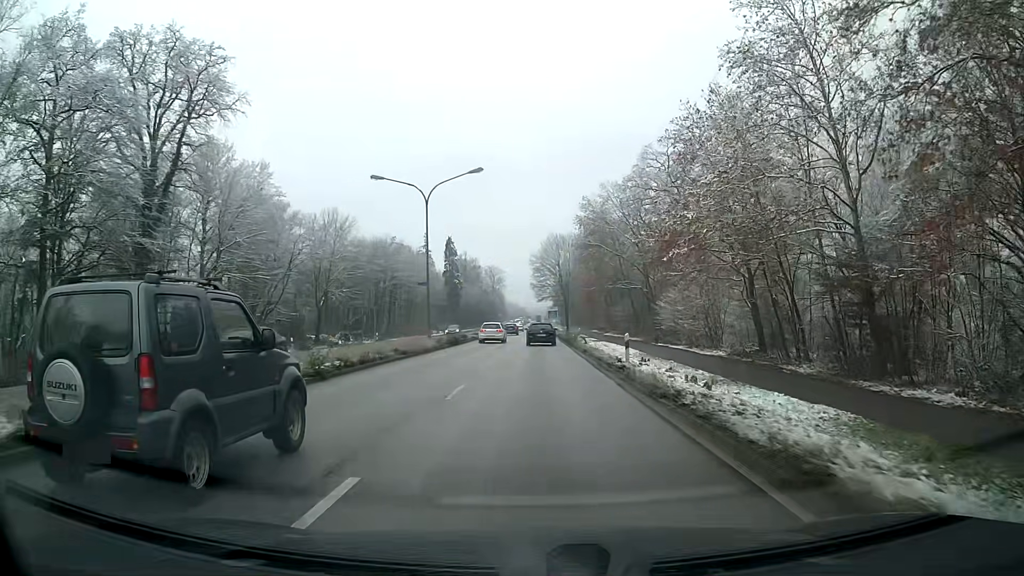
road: primary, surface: asphalt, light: Day
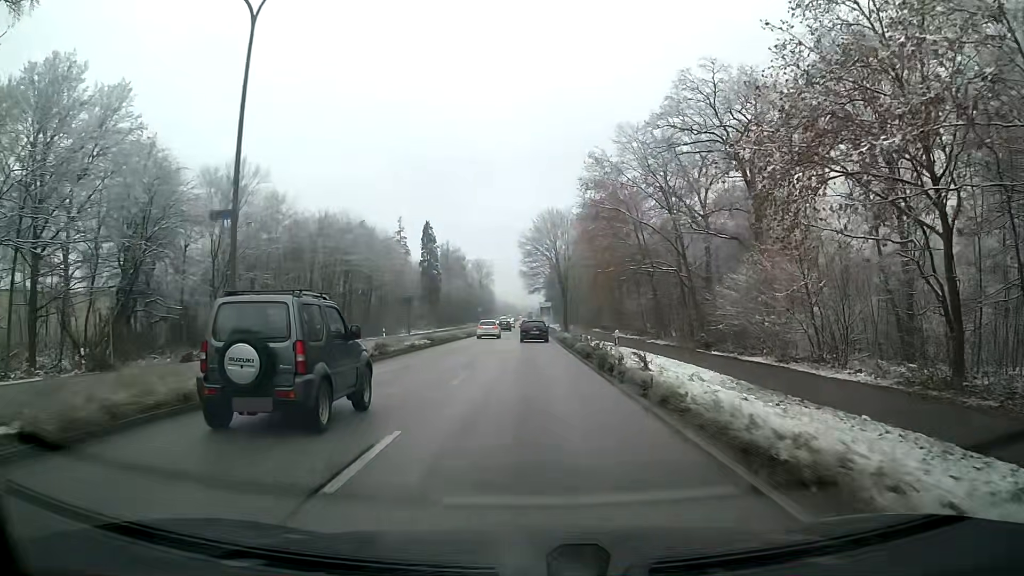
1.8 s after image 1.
(+0.3, +24.8) m; +1°
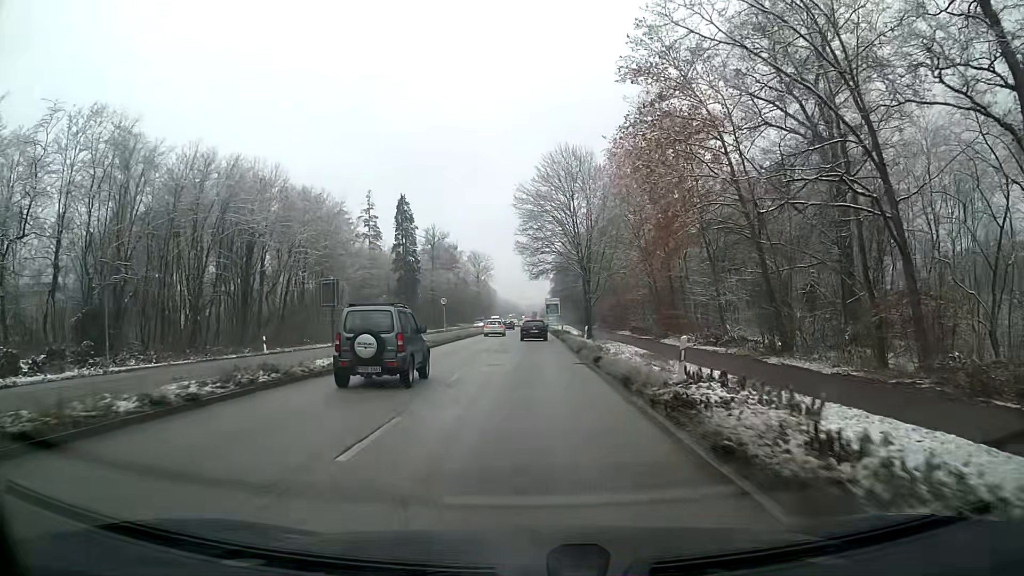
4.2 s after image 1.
(-0.1, +35.2) m; -1°
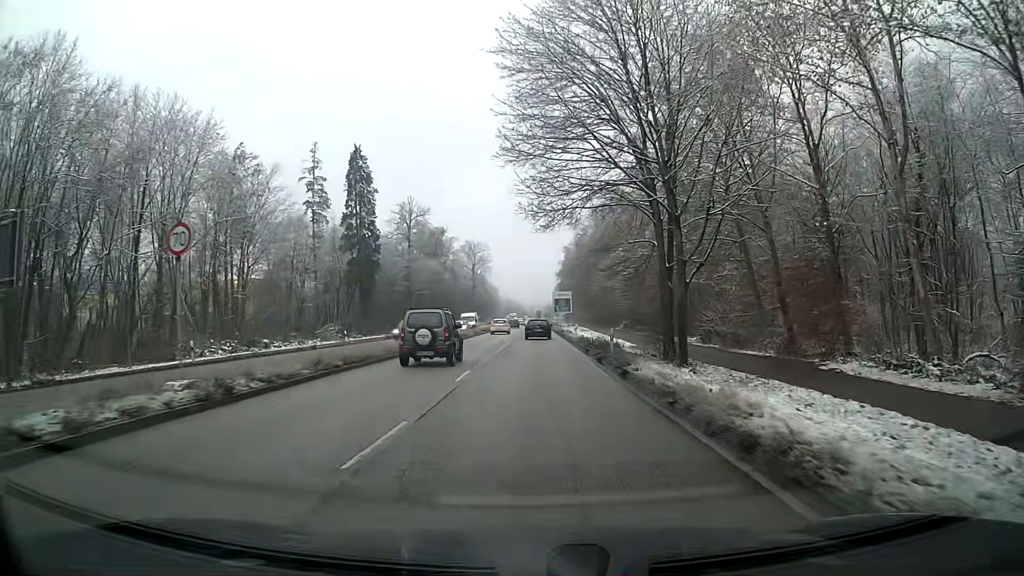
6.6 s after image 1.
(-0.1, +36.8) m; 0°
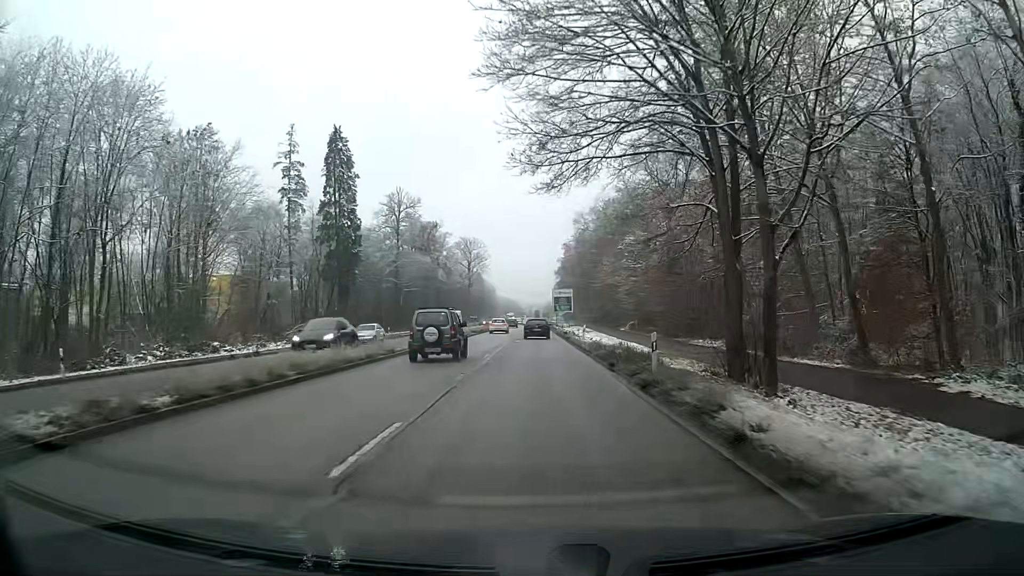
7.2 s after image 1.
(0.0, +9.4) m; 0°
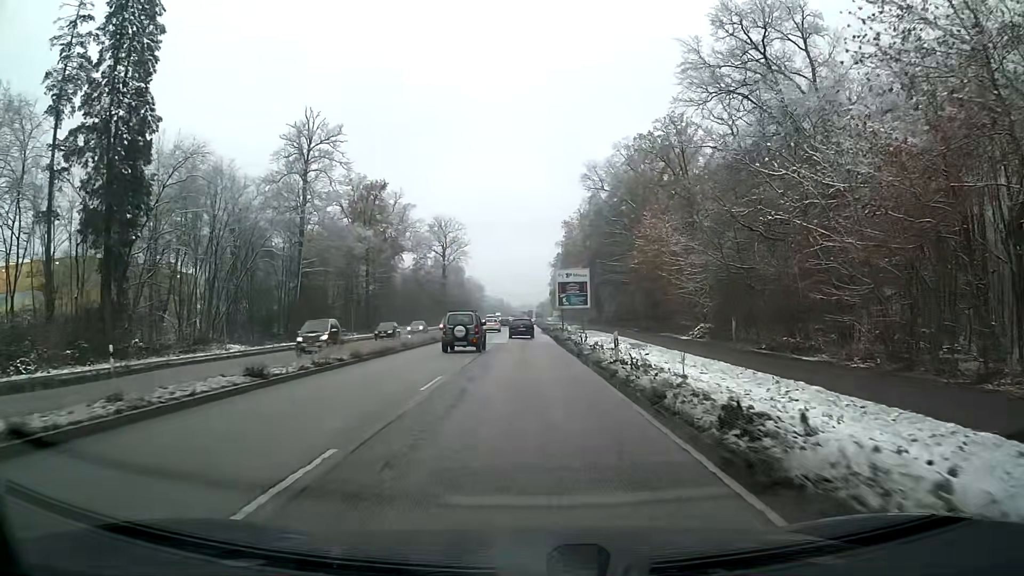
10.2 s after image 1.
(+0.1, +47.0) m; 0°
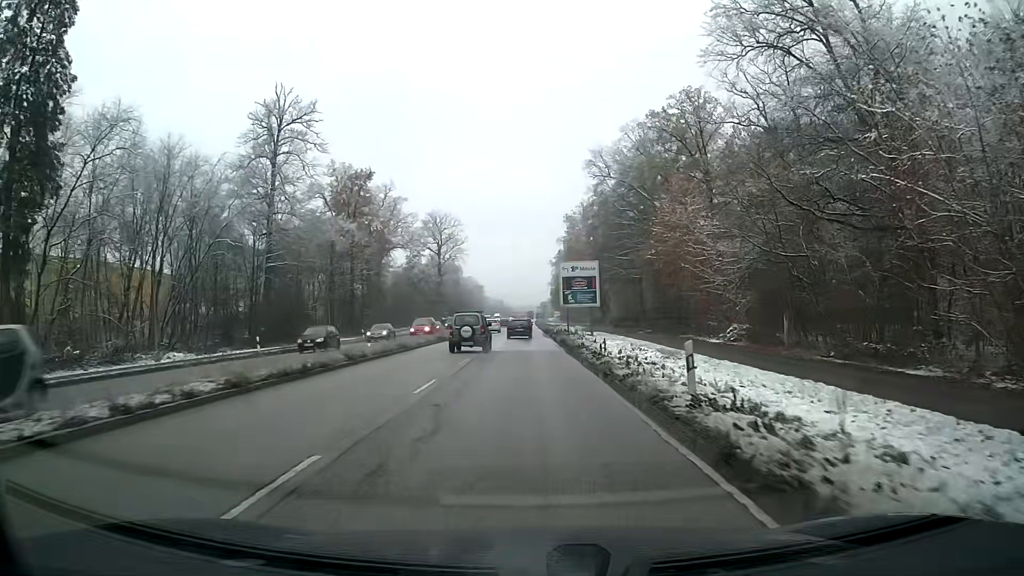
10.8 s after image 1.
(0.0, +9.4) m; 0°
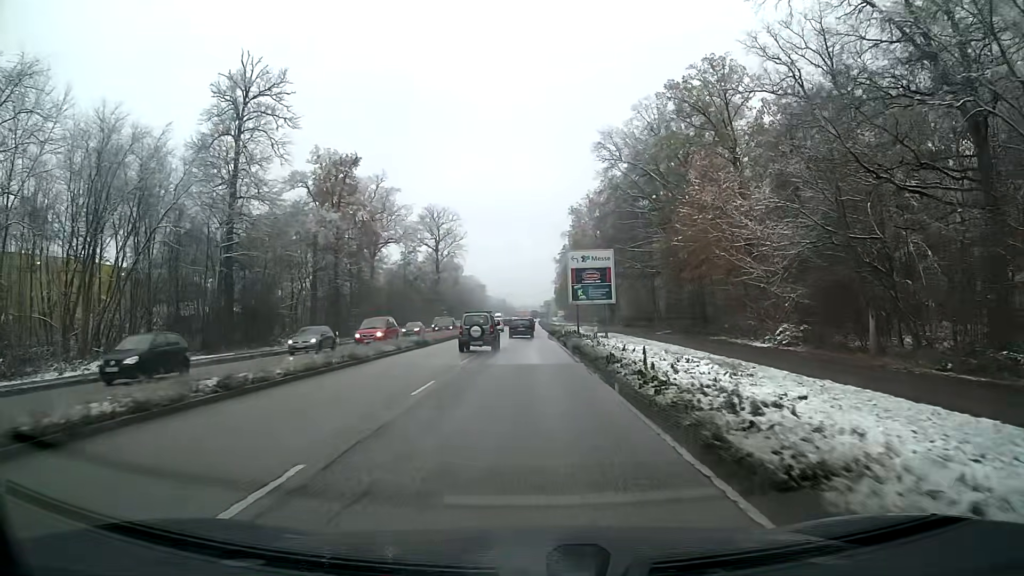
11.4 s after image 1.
(0.0, +9.3) m; 0°
